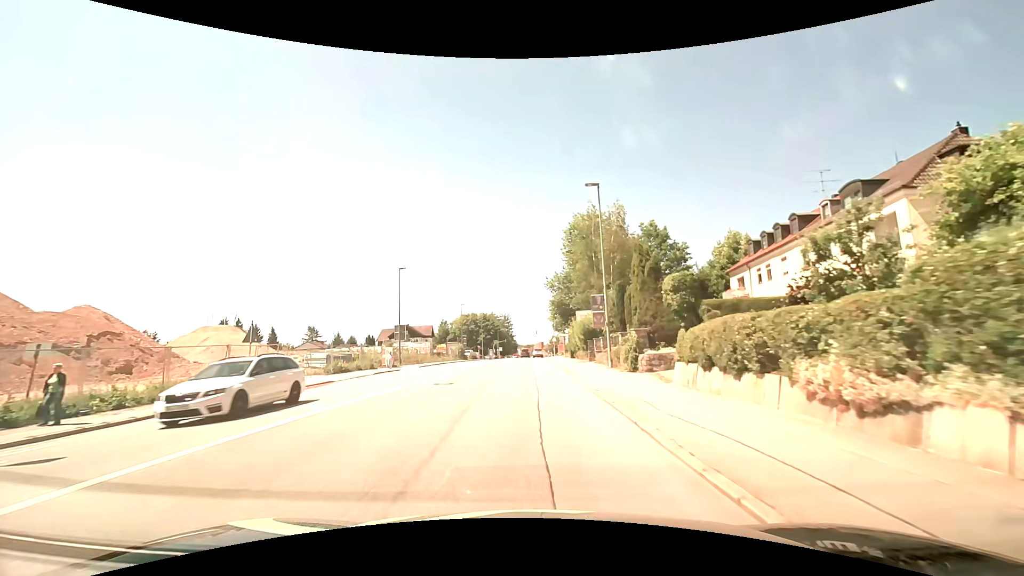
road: tertiary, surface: asphalt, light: Day
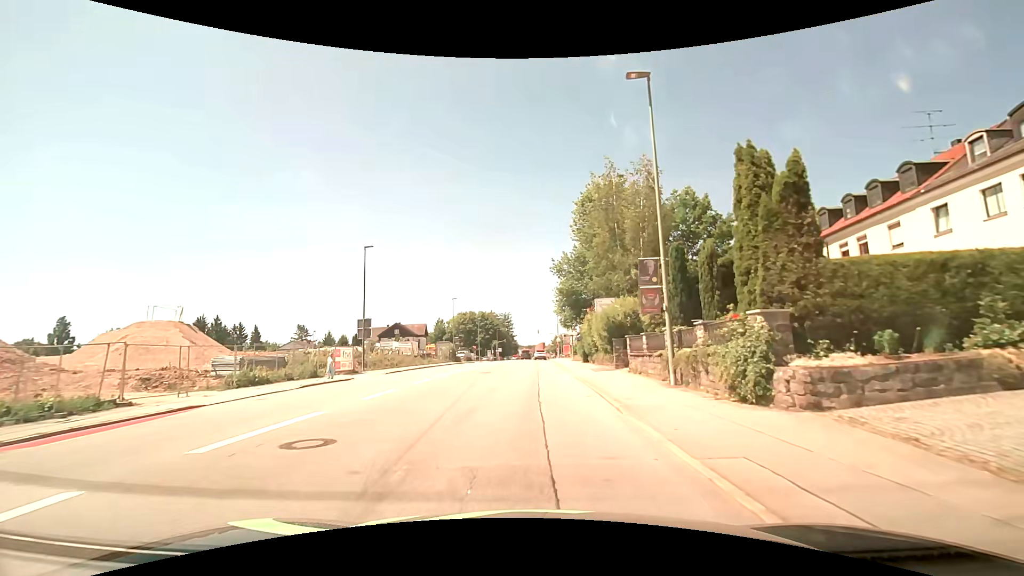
(0.0, +11.6) m; 0°
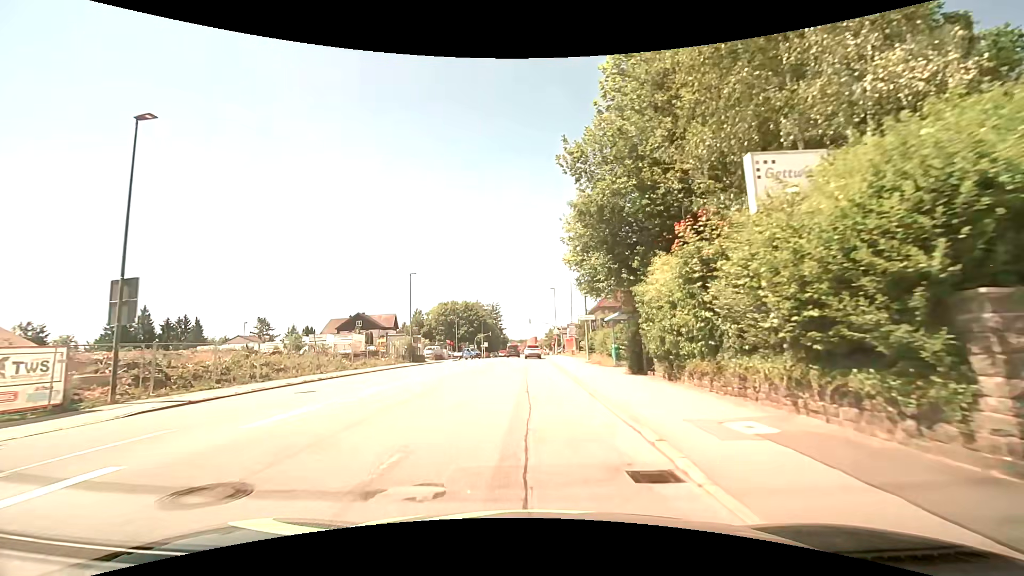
(+0.3, +23.2) m; +1°
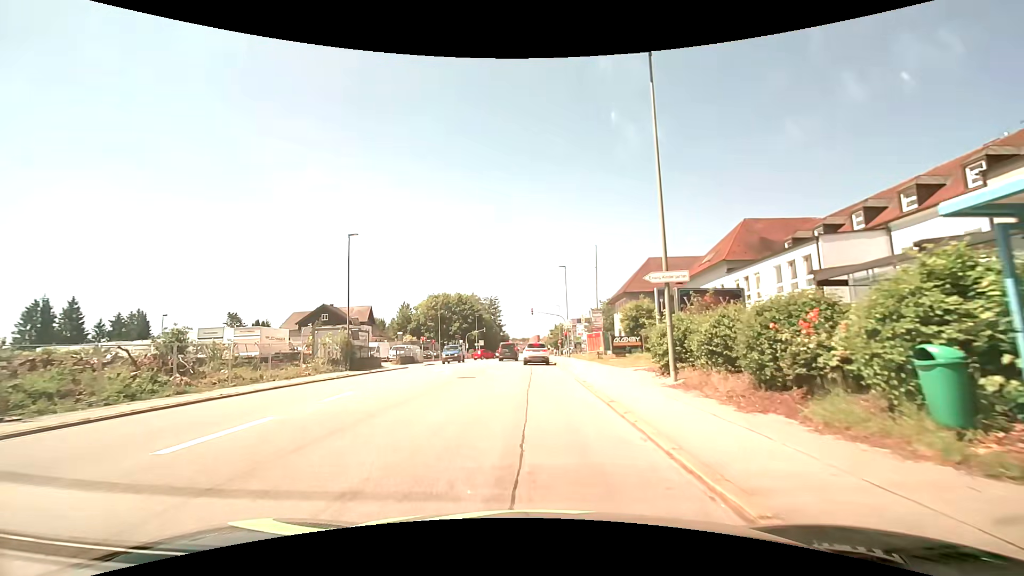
(-0.1, +19.9) m; -1°
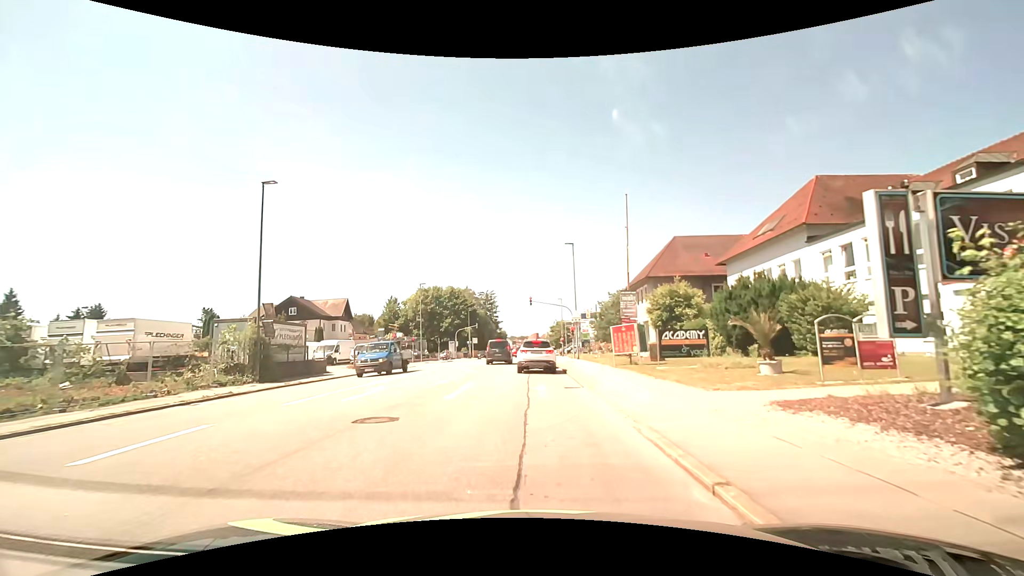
(0.0, +11.8) m; 0°
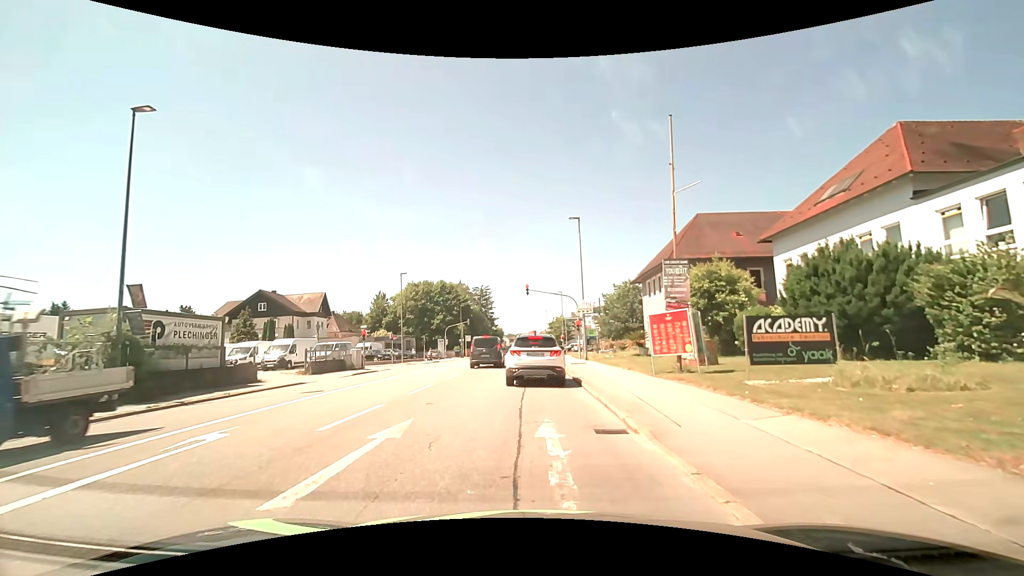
(0.0, +8.1) m; 0°
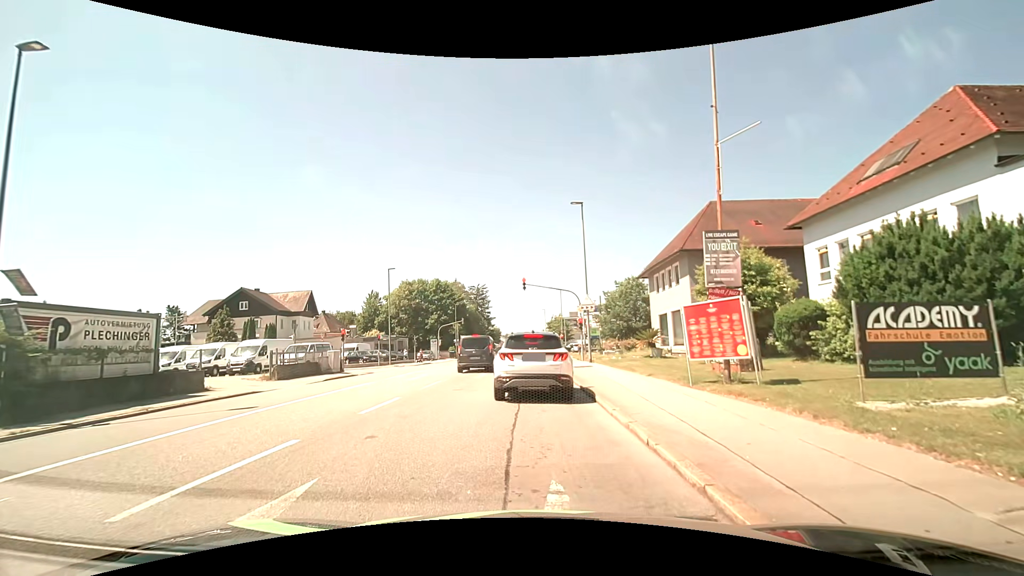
(0.0, +3.8) m; +1°
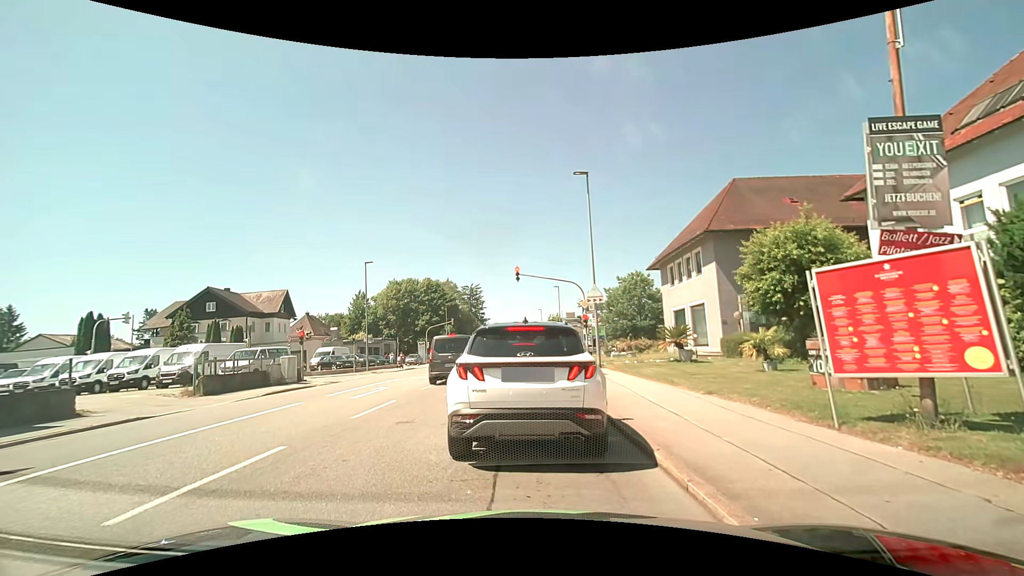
(0.0, +5.7) m; +2°
(0, +10) (-1, +20) (-1, +30) (-2, +40) (-2, +50) (-3, +60) (-3, +70) (-4, +80) (-4, +90) (-5, +100) m
